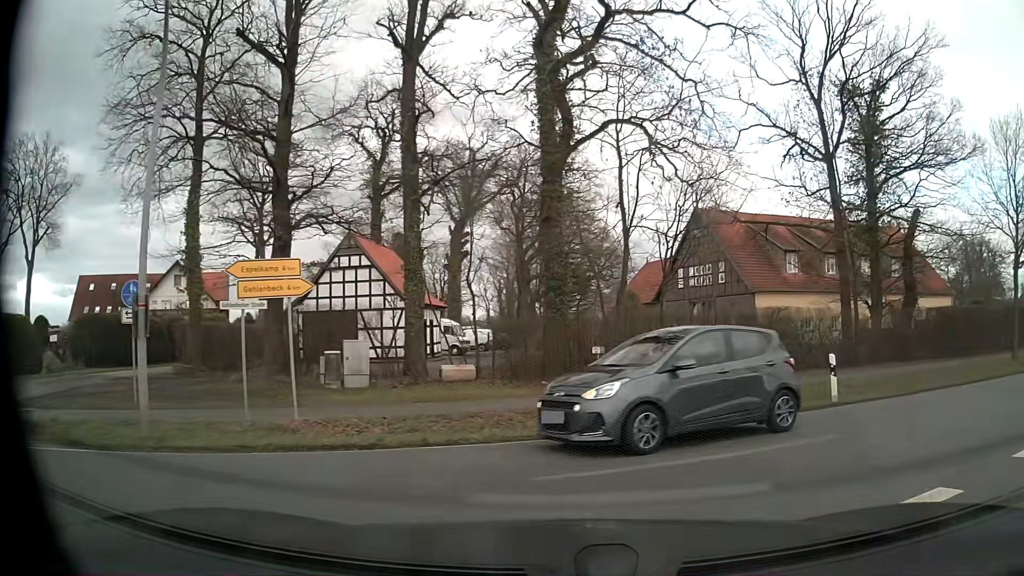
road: tertiary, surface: asphalt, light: Day
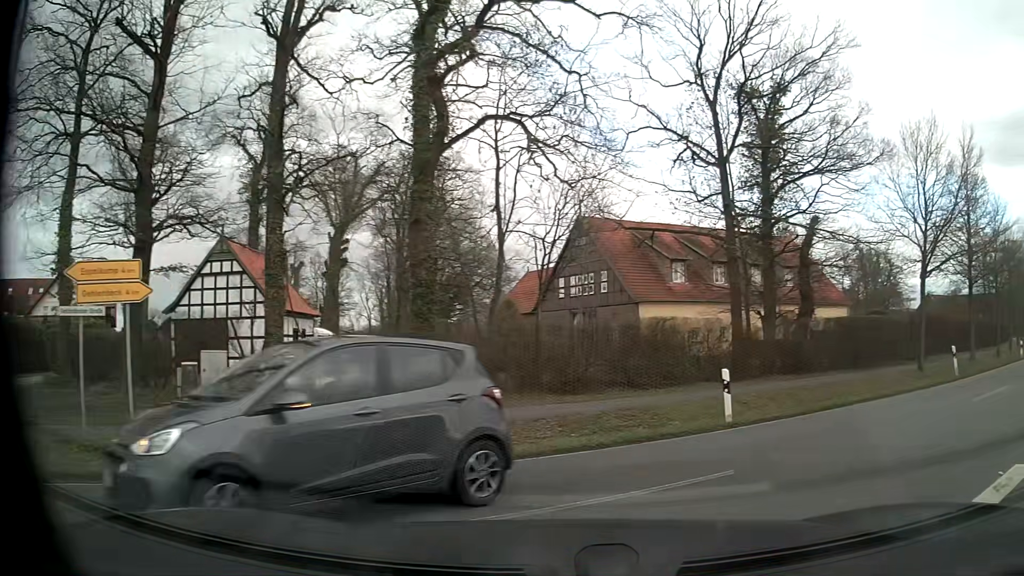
(+0.1, +1.6) m; +10°
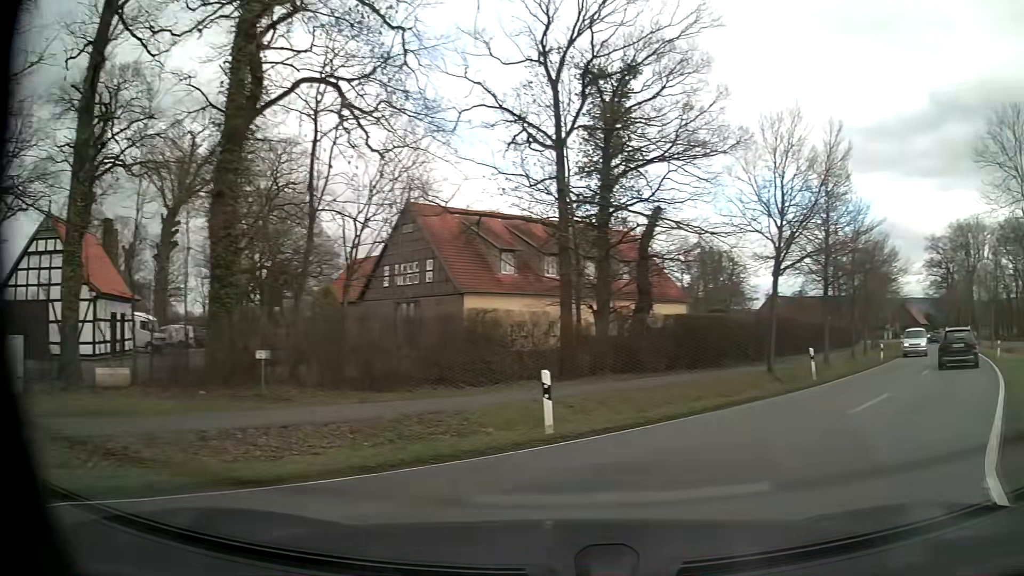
(+0.2, +2.4) m; +13°
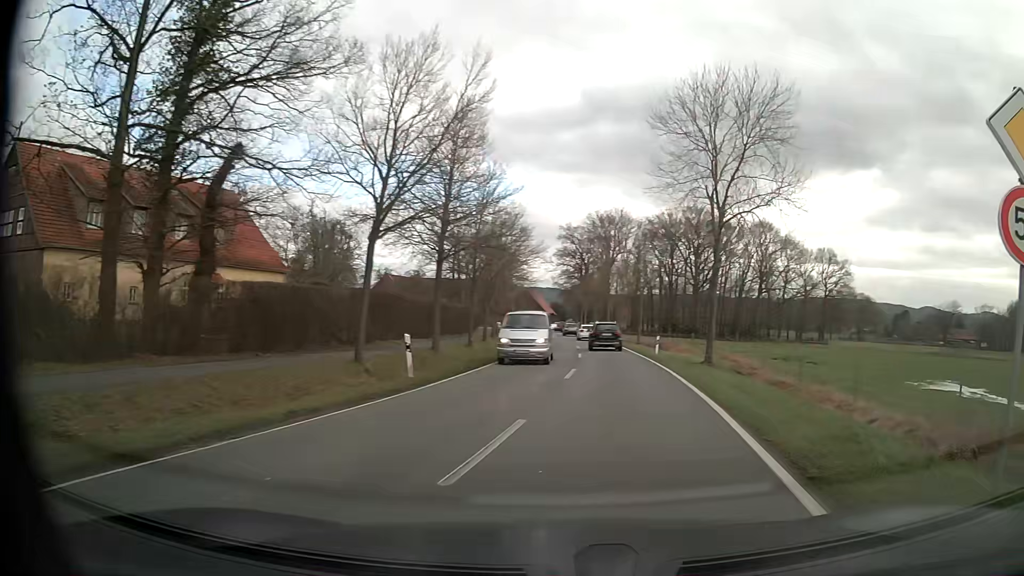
(+2.2, +6.5) m; +34°
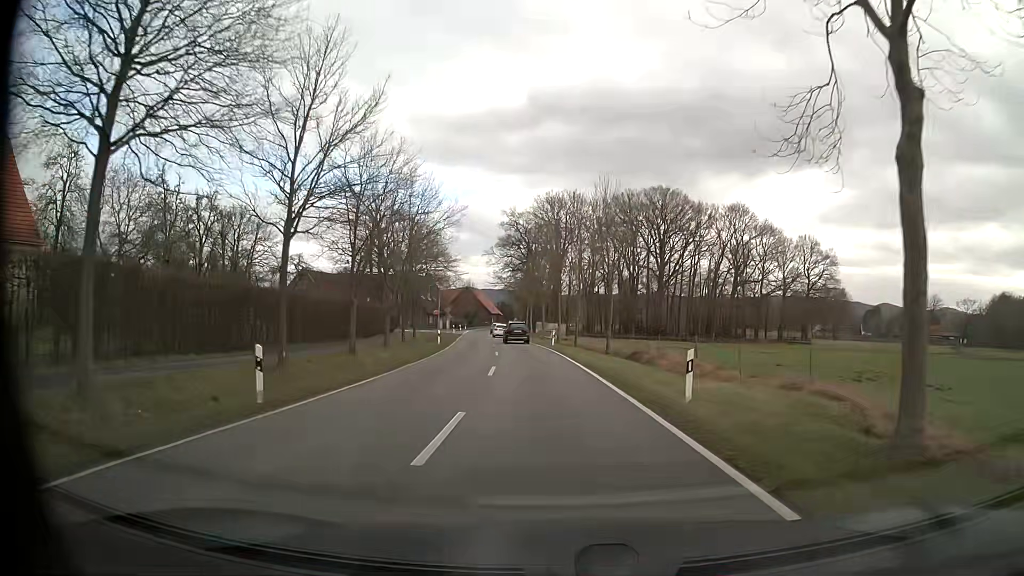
(+2.1, +23.9) m; +4°
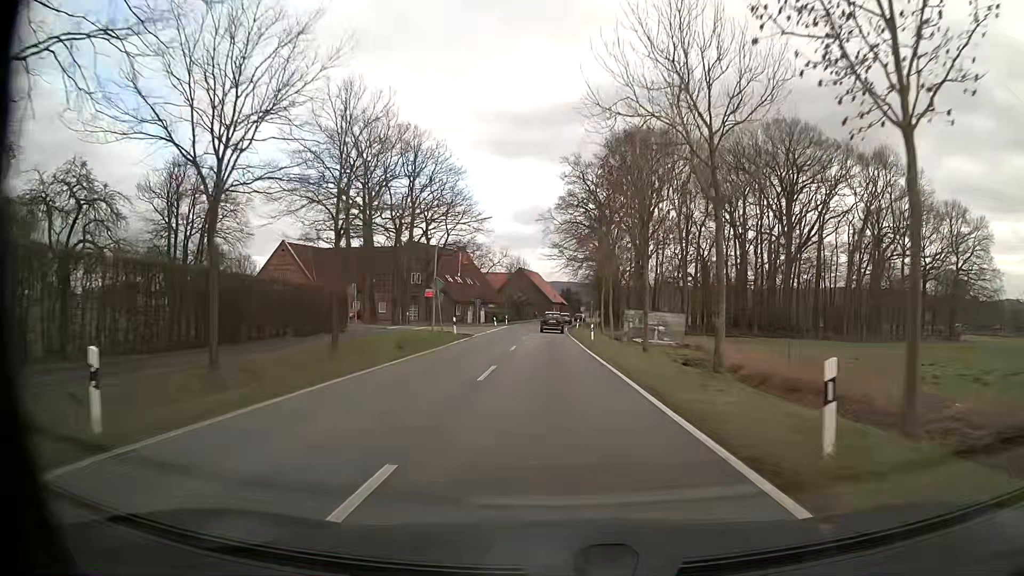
(-1.9, +41.0) m; -6°
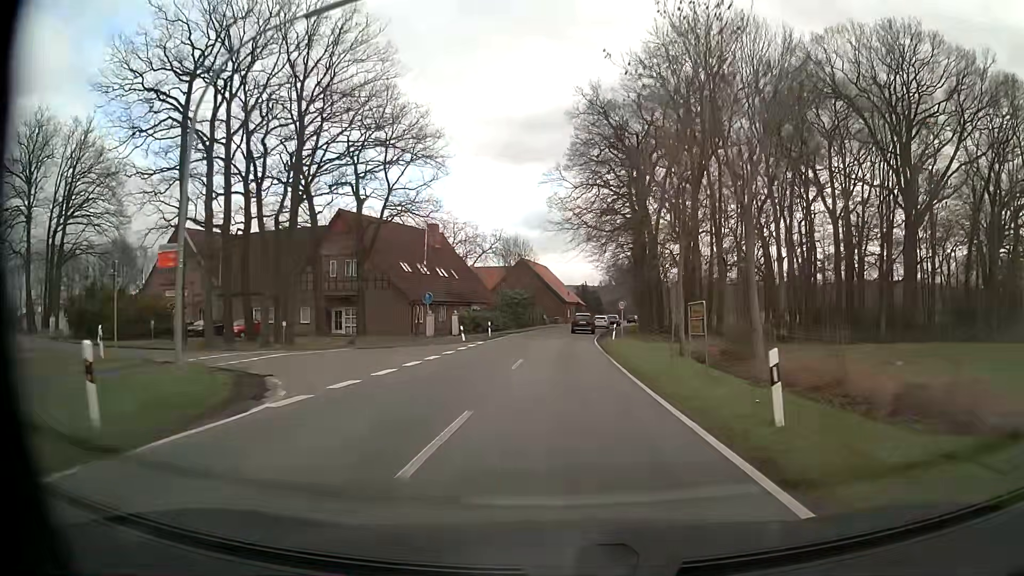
(-0.4, +32.6) m; -1°
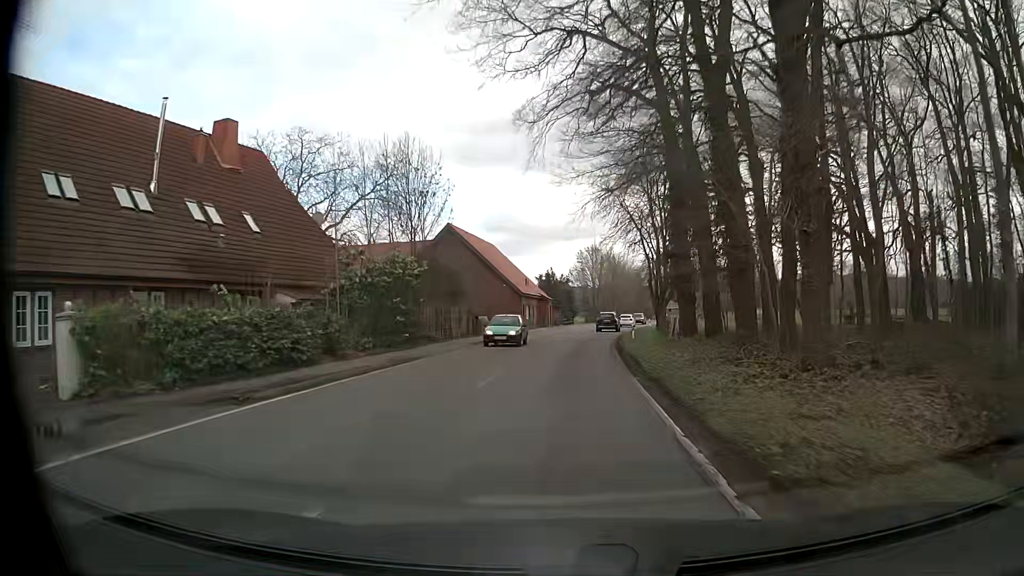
(+0.8, +41.5) m; +3°
(0, +10) (+1, +20) (+1, +30) (+2, +40) (+3, +50) (+4, +60) (+6, +70) (+8, +79) (+10, +89) (+12, +99) m
